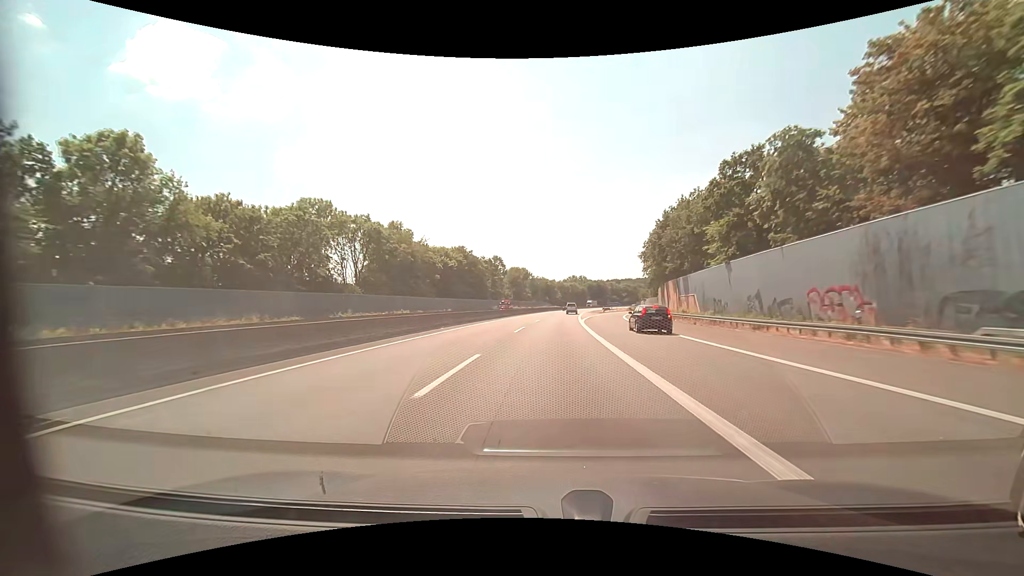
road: motorway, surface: asphalt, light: Day
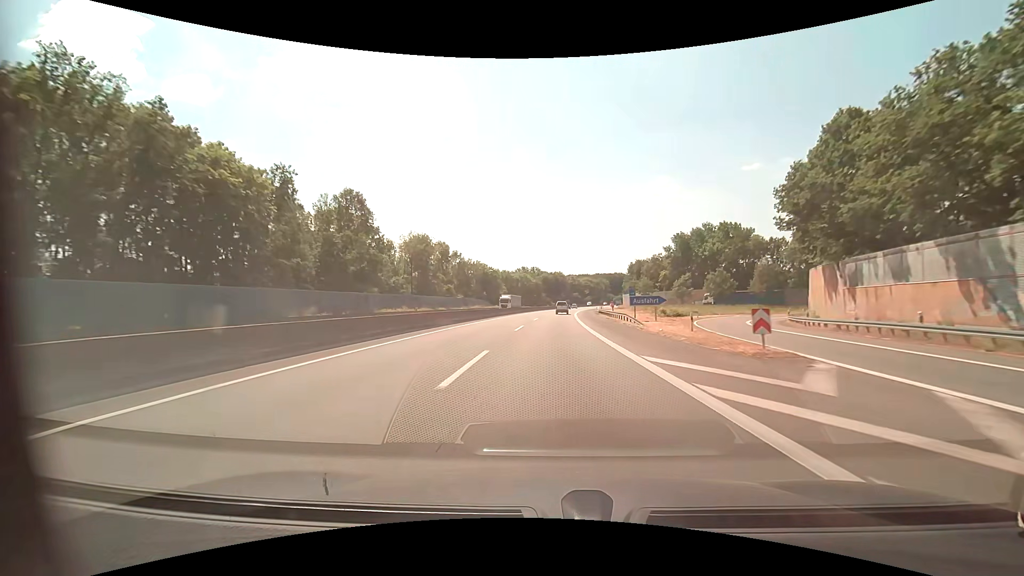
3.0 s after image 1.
(+4.1, +89.0) m; +6°
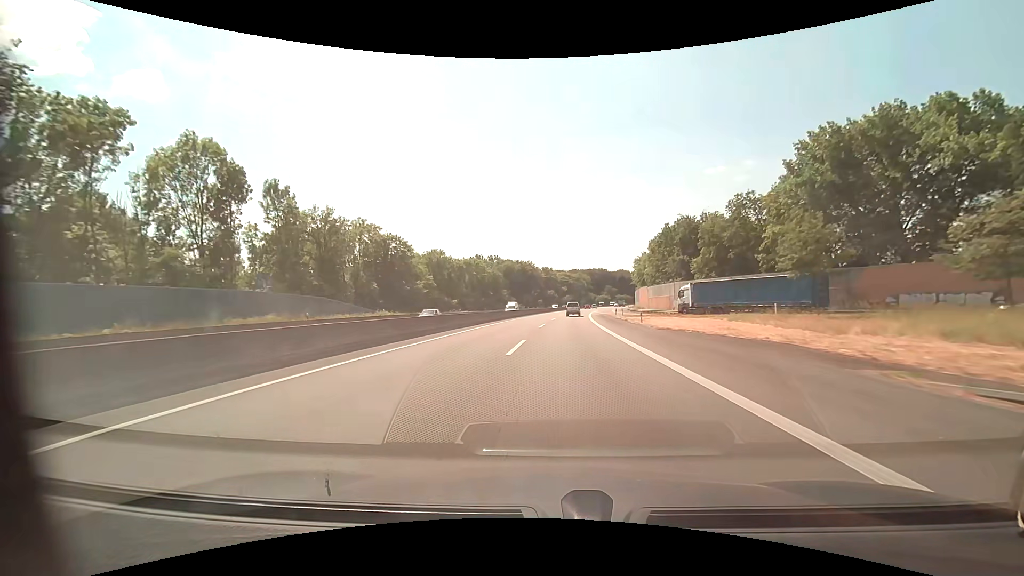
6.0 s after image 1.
(+2.8, +84.0) m; +4°
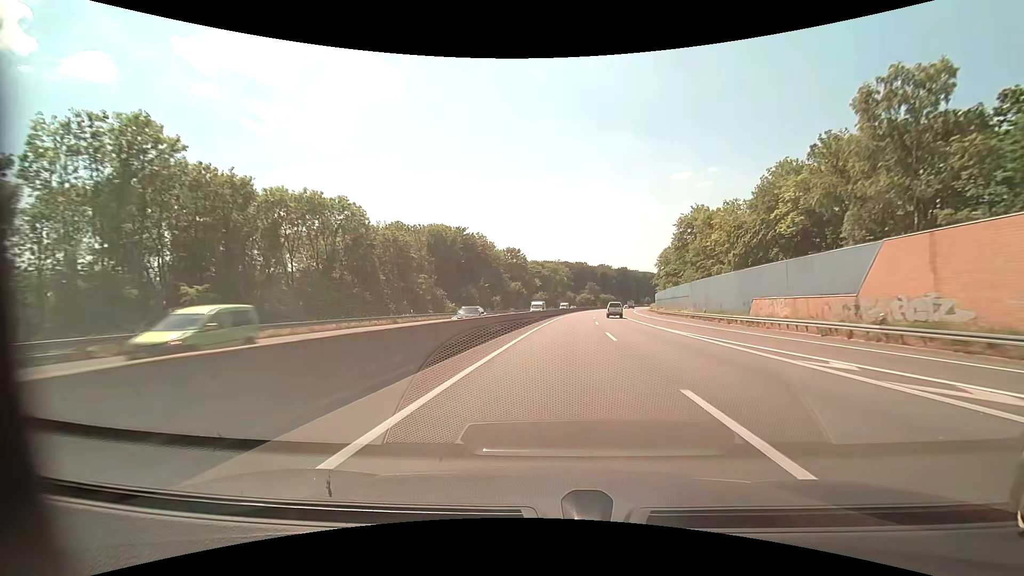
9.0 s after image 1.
(+1.3, +83.8) m; +3°
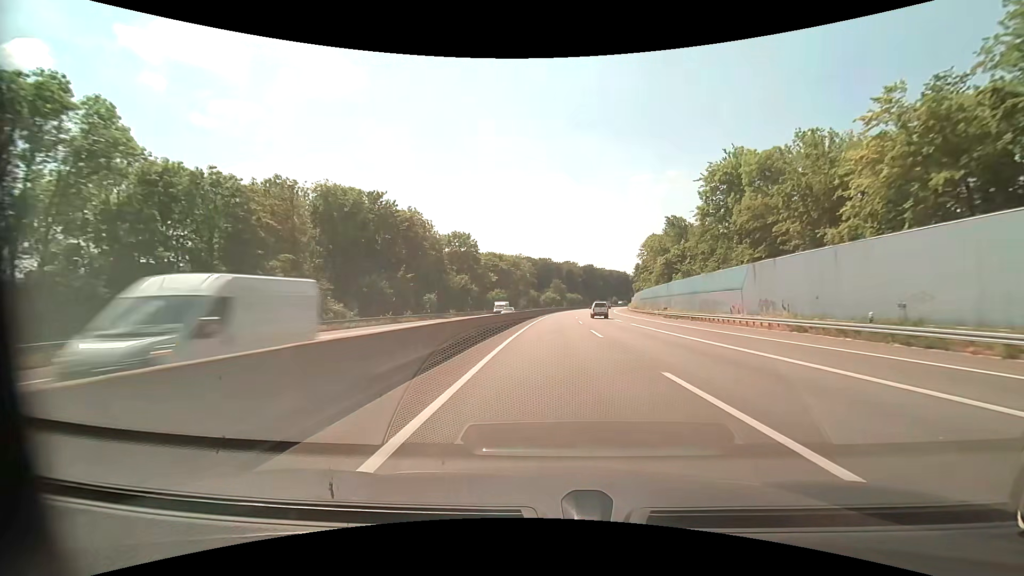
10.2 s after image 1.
(+1.3, +34.0) m; +4°
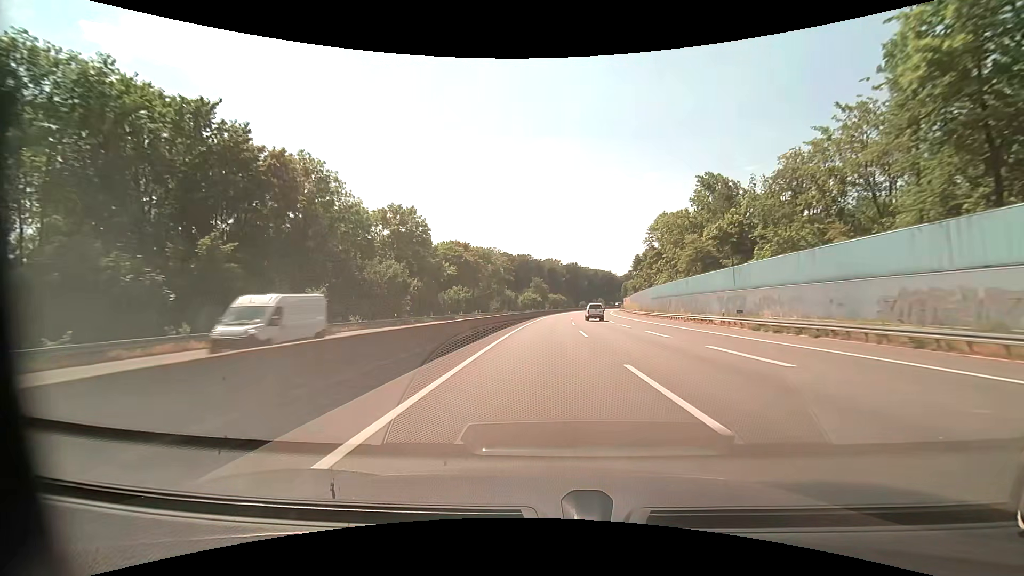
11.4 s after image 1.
(+0.9, +34.6) m; +3°
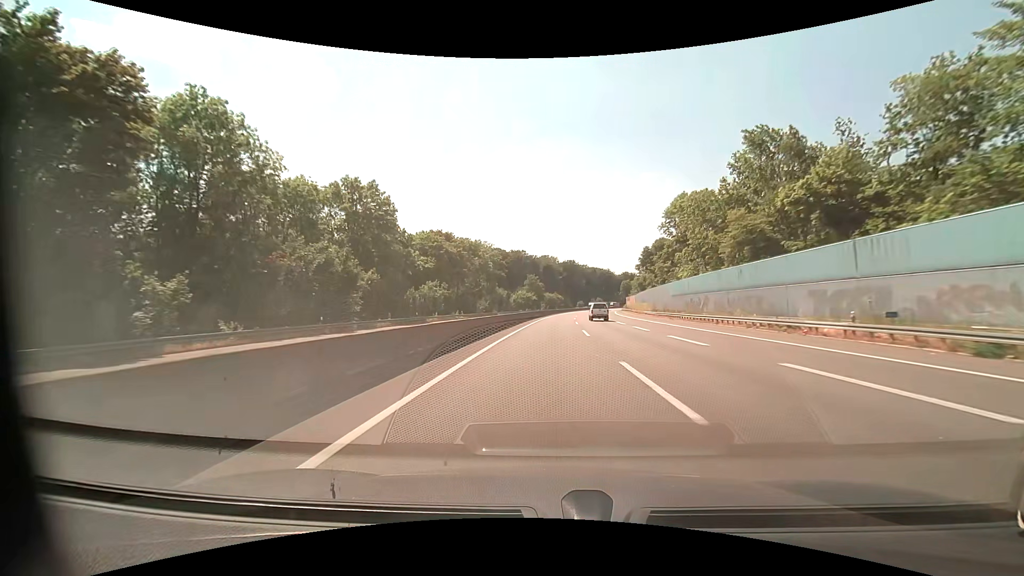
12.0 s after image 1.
(+0.1, +17.8) m; +1°
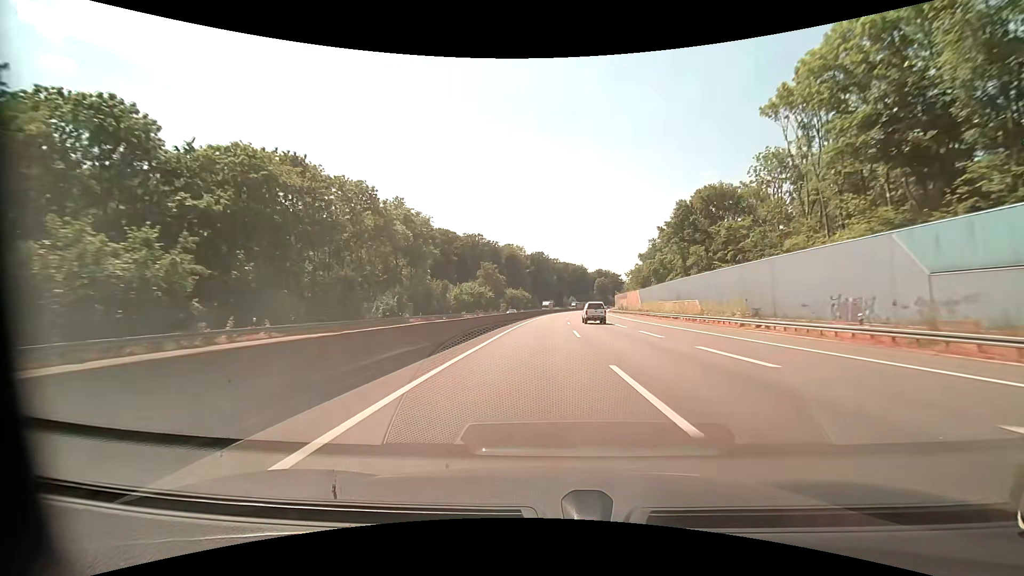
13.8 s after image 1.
(+1.3, +54.9) m; +4°
(0, +10) (0, +20) (+1, +30) (+1, +40) (+1, +50) (+2, +60) (+2, +70) (+3, +80) (+4, +90) (+4, +100) m
